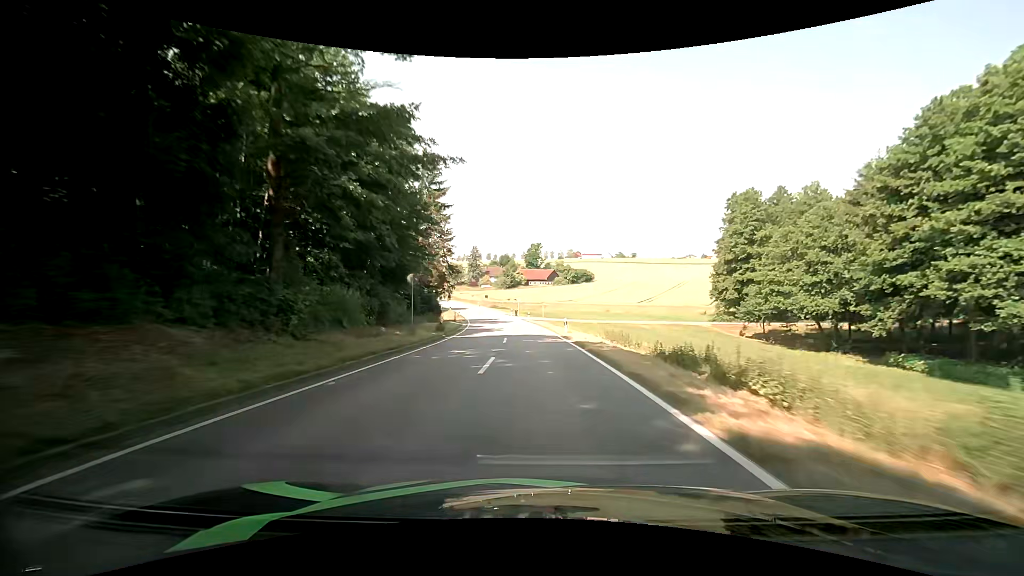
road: tertiary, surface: asphalt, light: Day
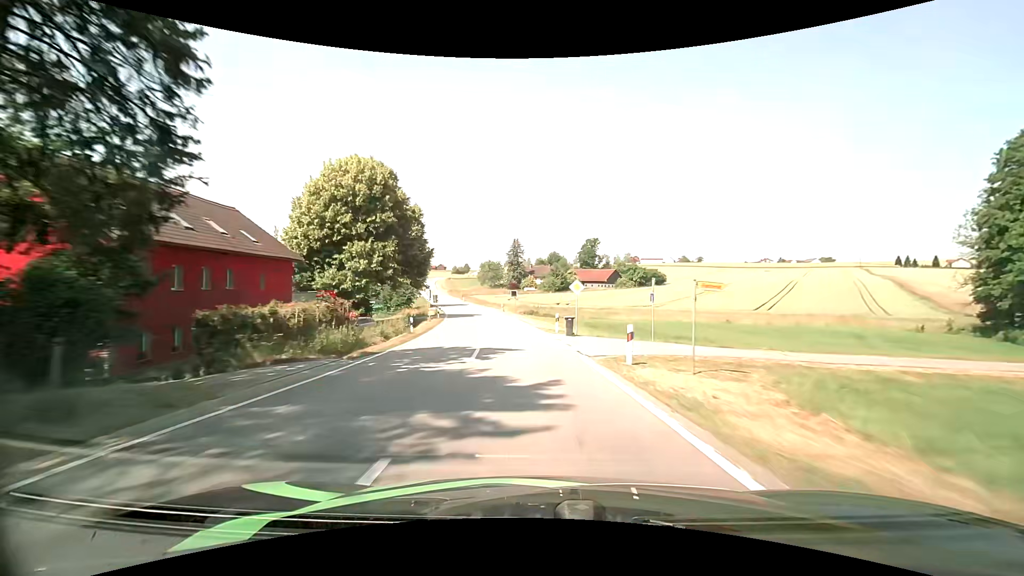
(-2.0, +47.2) m; -6°
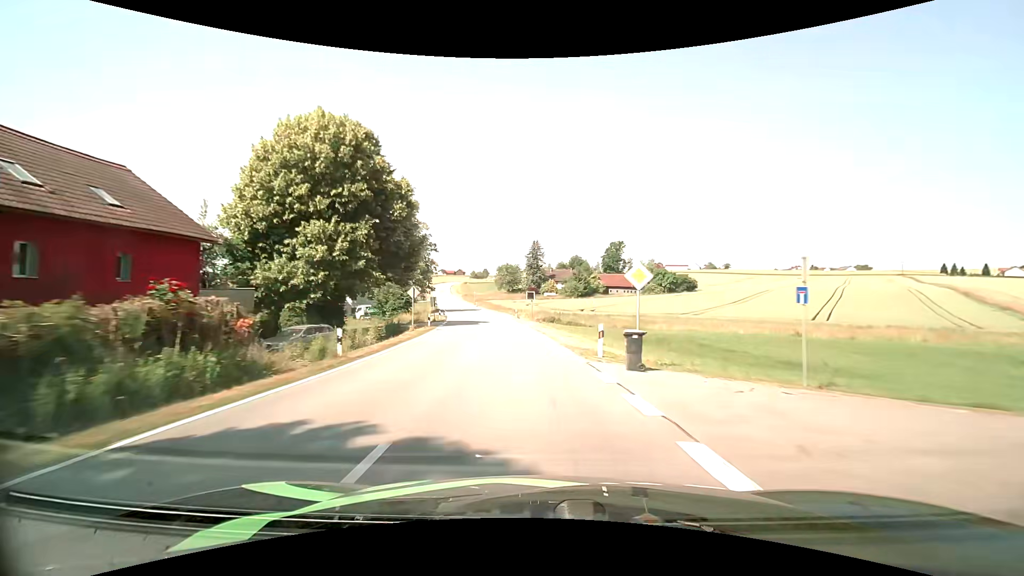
(-0.2, +12.0) m; -2°
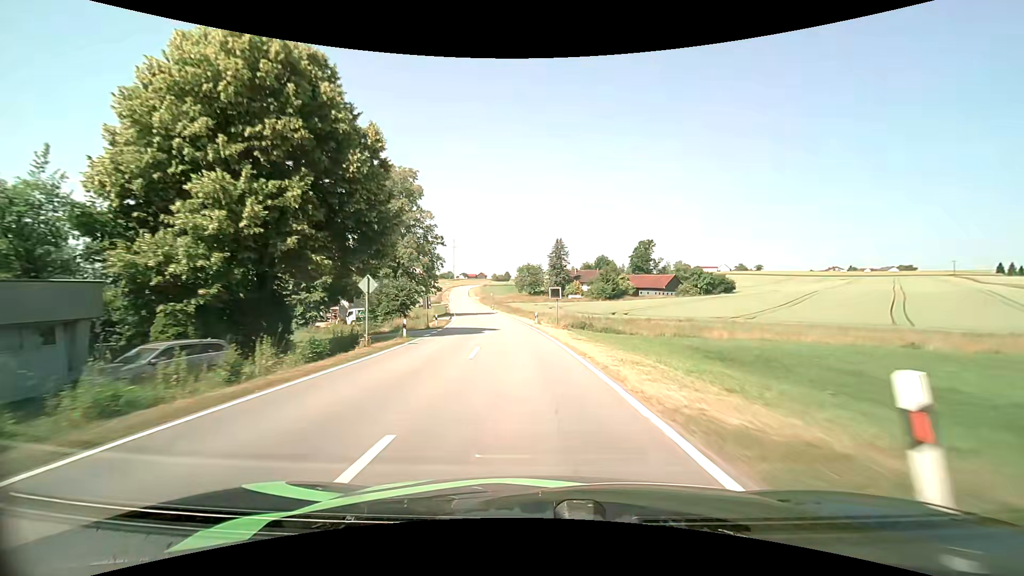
(-0.4, +12.1) m; -3°
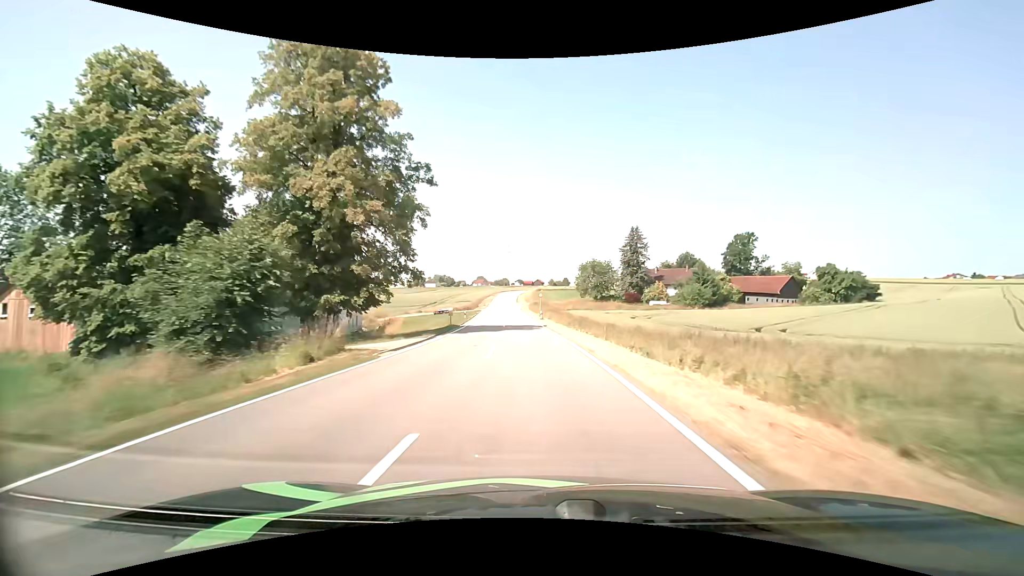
(-2.2, +37.0) m; -7°
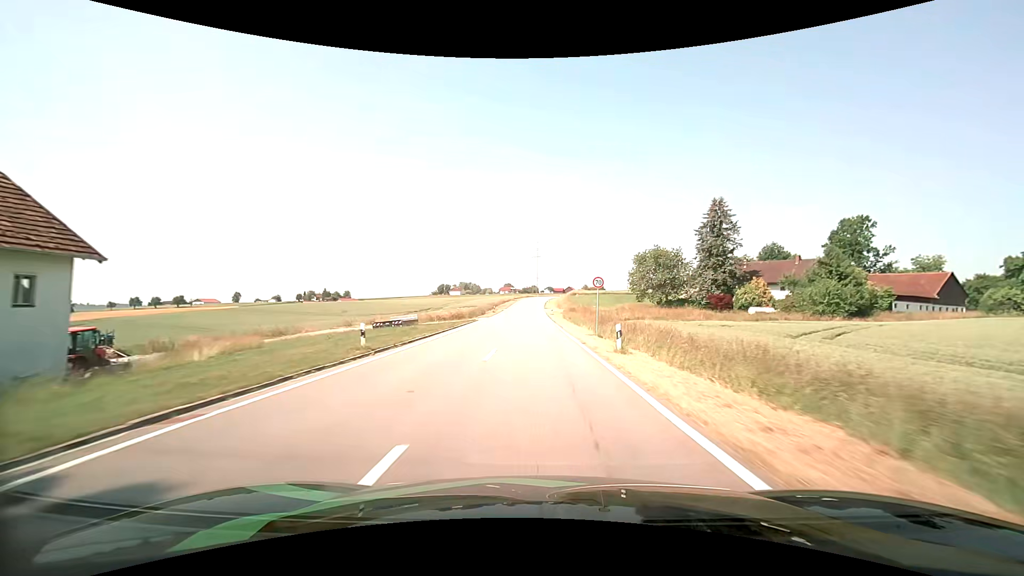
(-1.2, +37.8) m; -4°
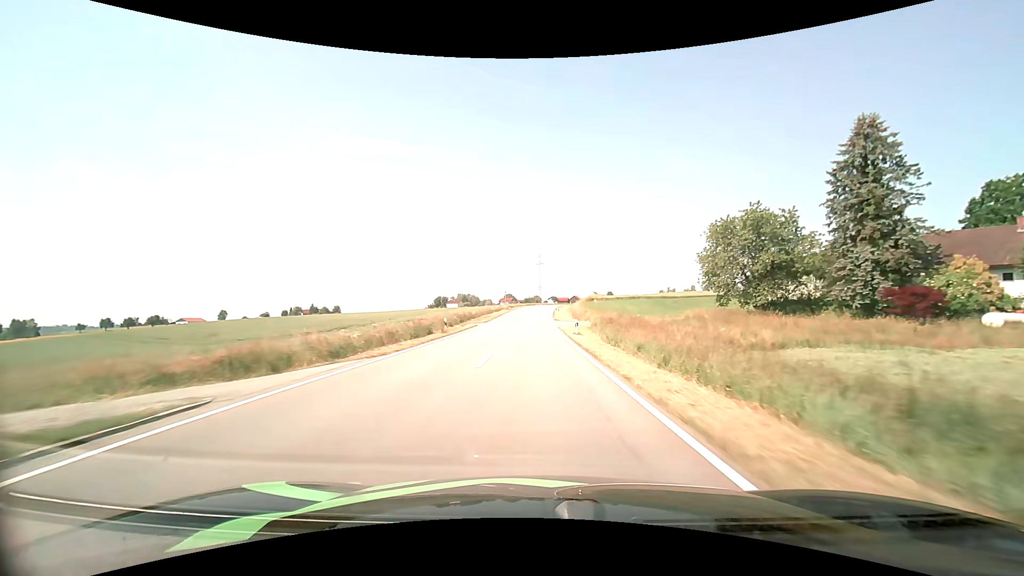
(-0.1, +38.5) m; 0°
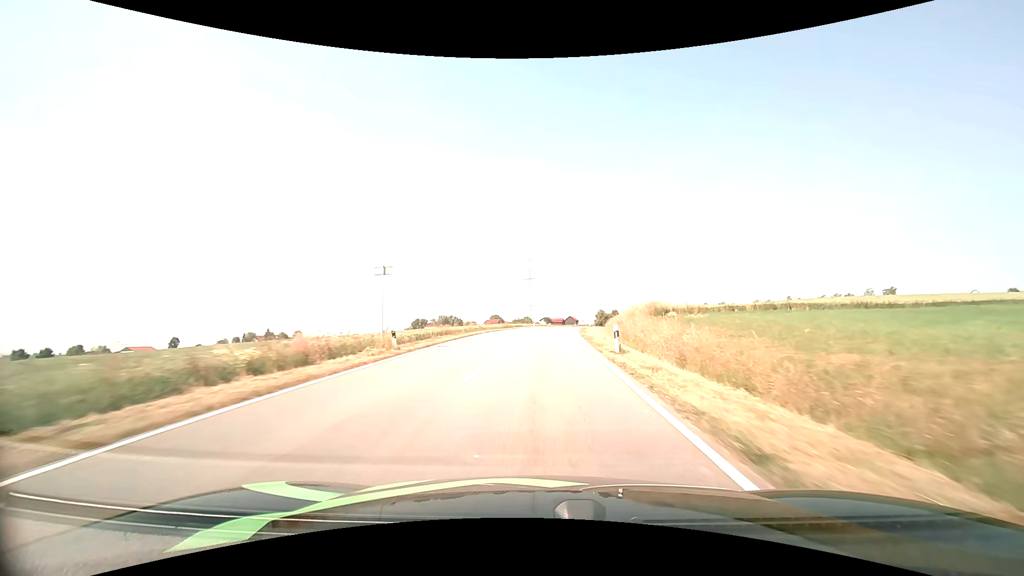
(0.0, +64.3) m; +1°
(0, +10) (0, +20) (+1, +30) (+2, +40) (+2, +50) (+4, +60) (+5, +70) (+6, +80) (+8, +90) (+10, +99) m
